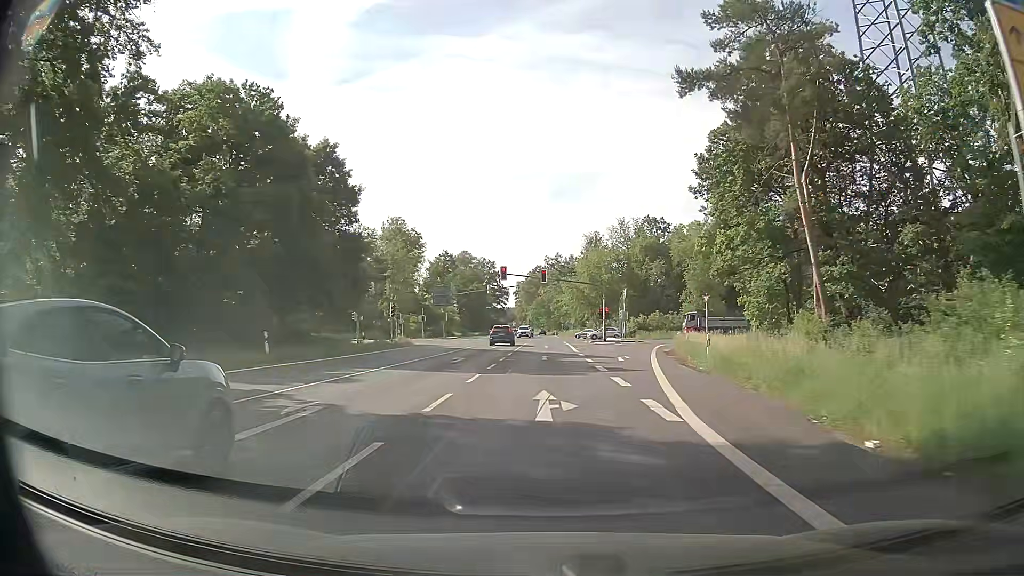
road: primary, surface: asphalt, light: Day
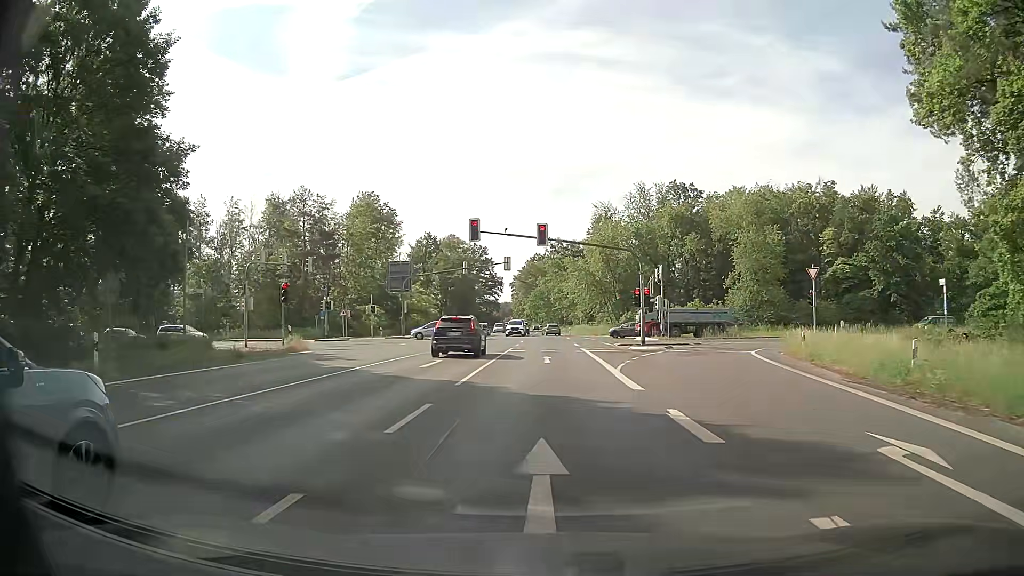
(-0.1, +26.5) m; 0°
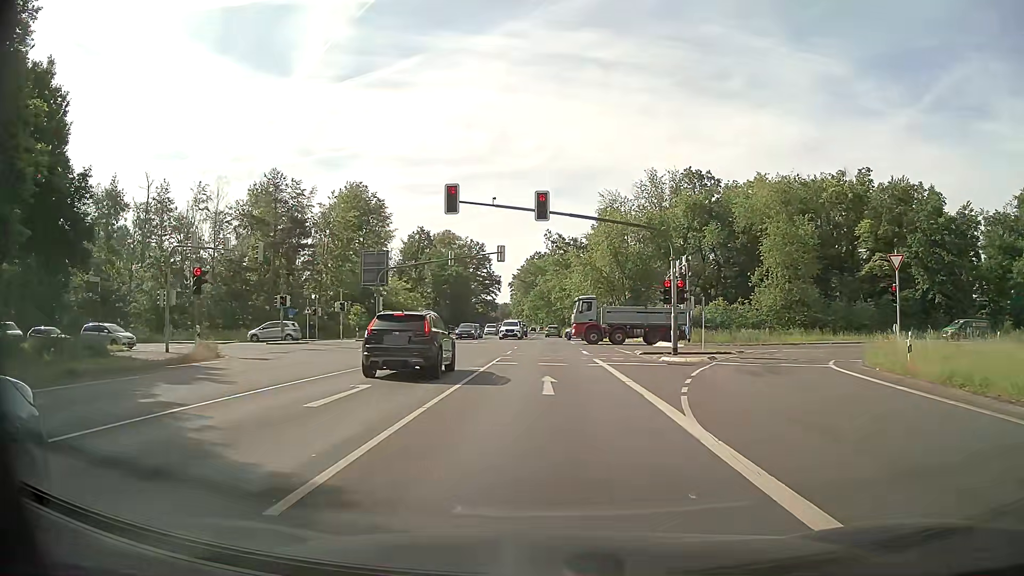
(0.0, +9.8) m; 0°
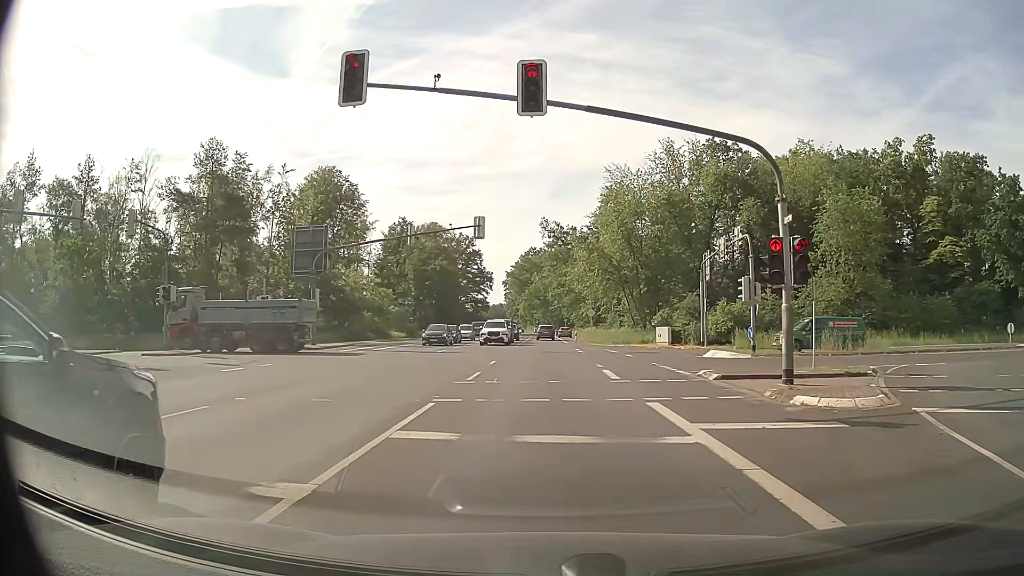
(0.0, +14.7) m; +1°
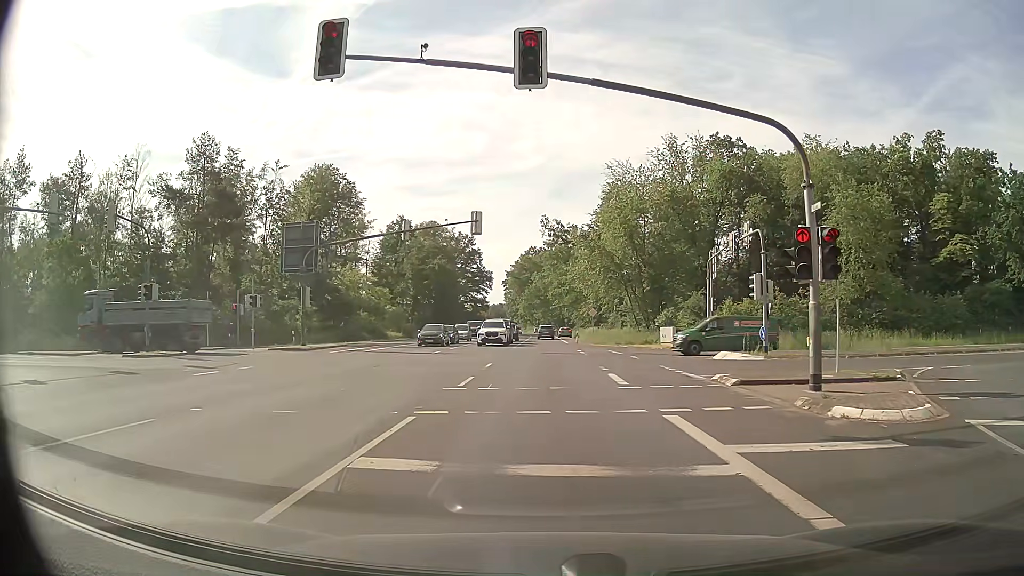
(0.0, +1.7) m; -1°
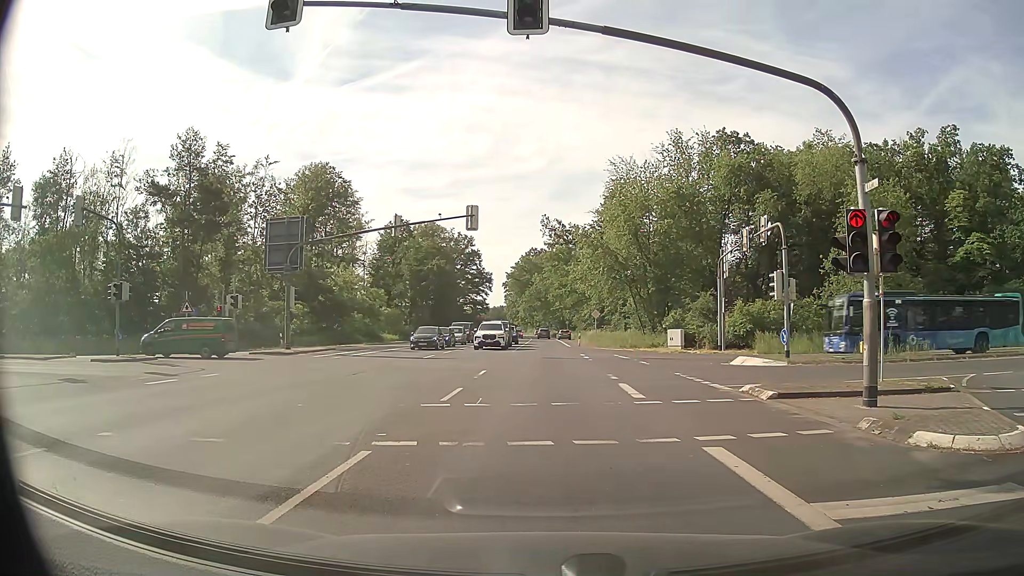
(0.0, +2.4) m; 0°
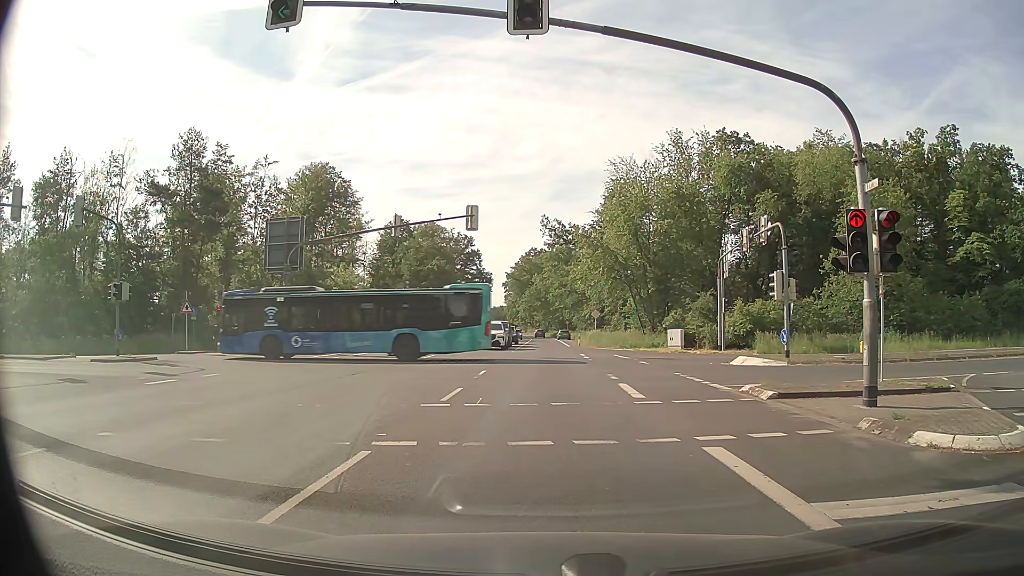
(0.0, +0.1) m; 0°
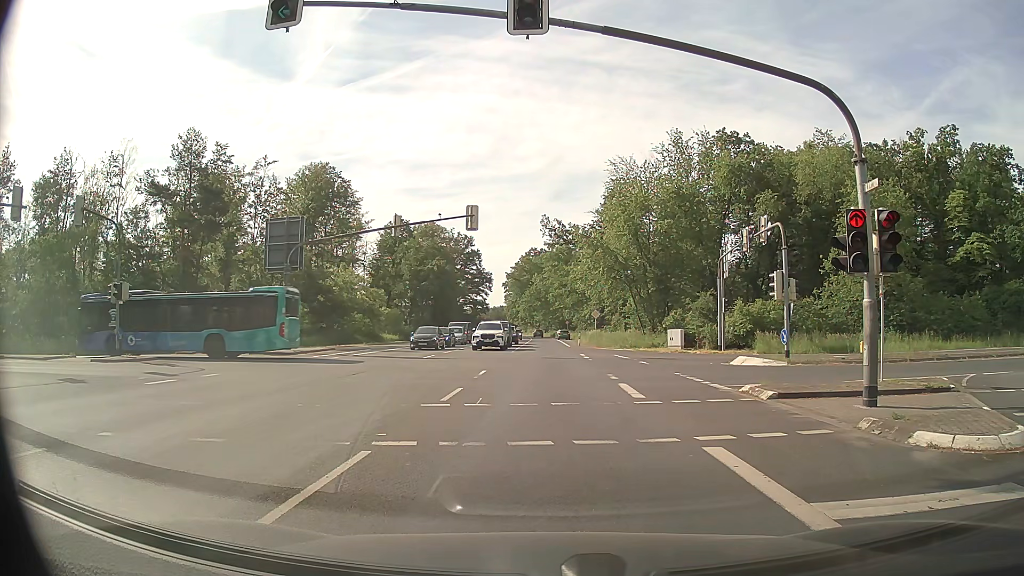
(0.0, 0.0) m; 0°
(0, +10) (0, +20) (0, +30) (0, +40) (-1, +50) (-1, +60) (-1, +70) (-1, +80) (-1, +90) (-1, +100) m
